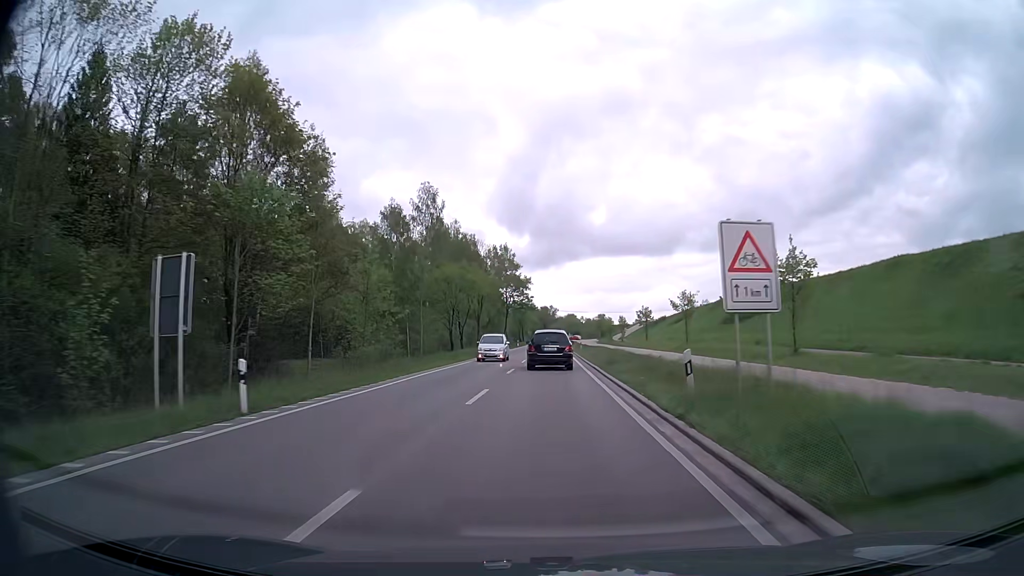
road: primary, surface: asphalt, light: Day
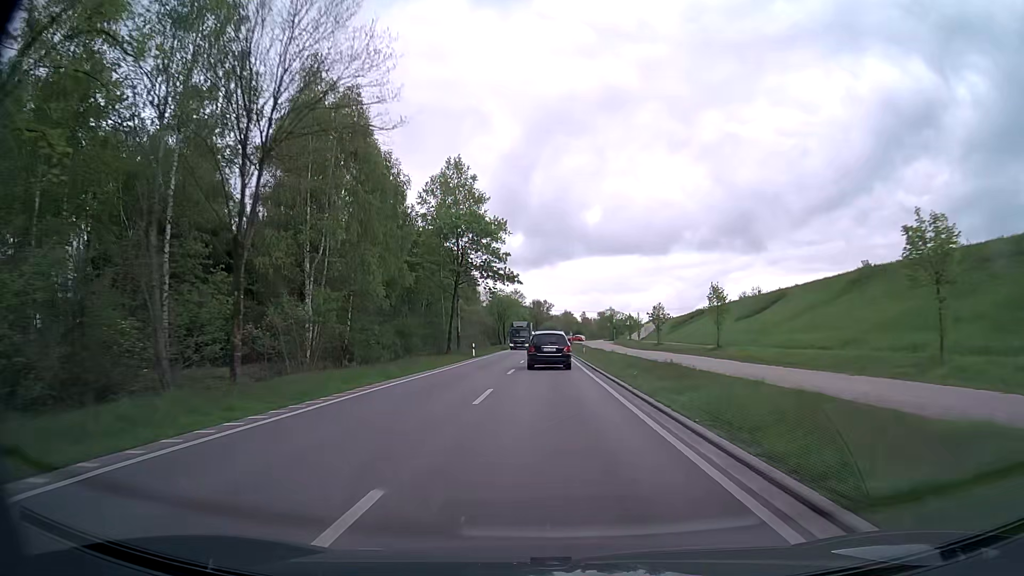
(+0.1, +60.2) m; 0°
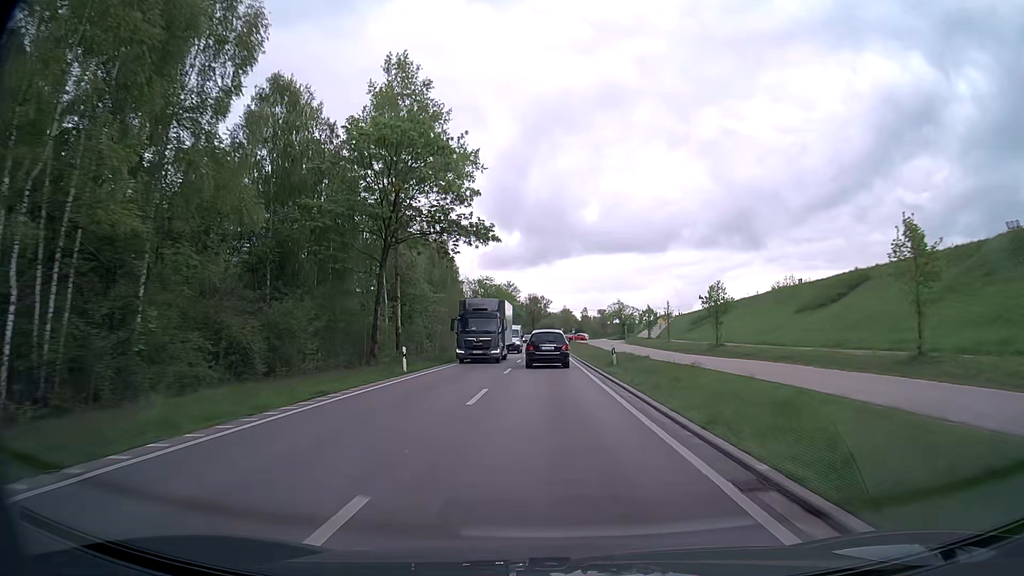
(0.0, +24.4) m; 0°
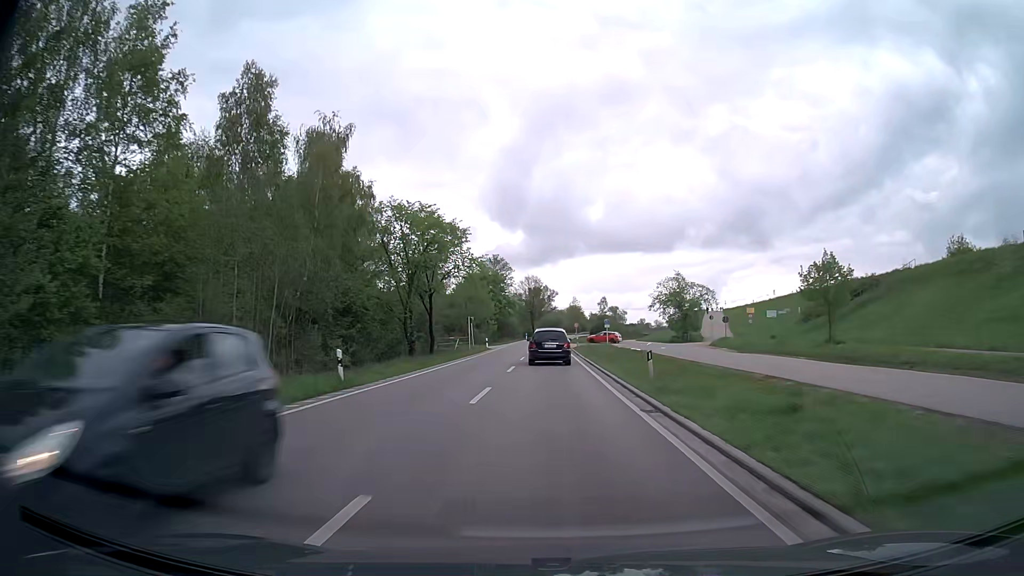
(-0.2, +60.2) m; 0°
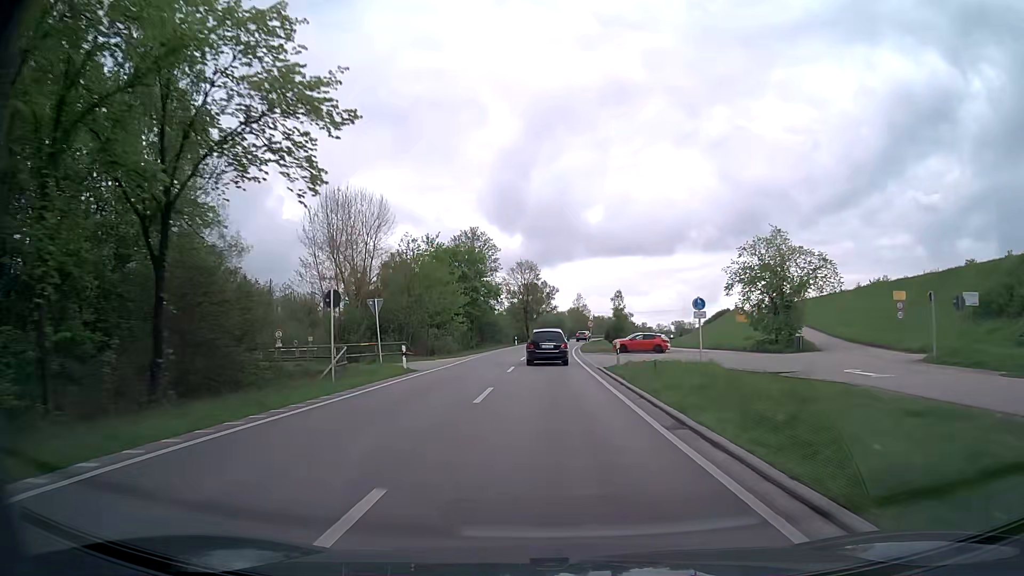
(0.0, +35.9) m; 0°
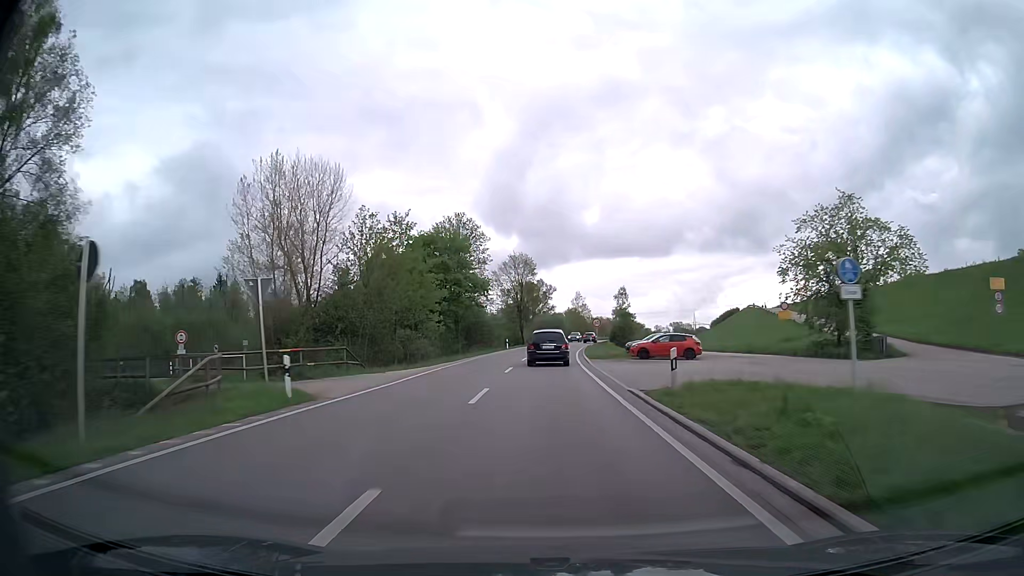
(0.0, +12.0) m; 0°
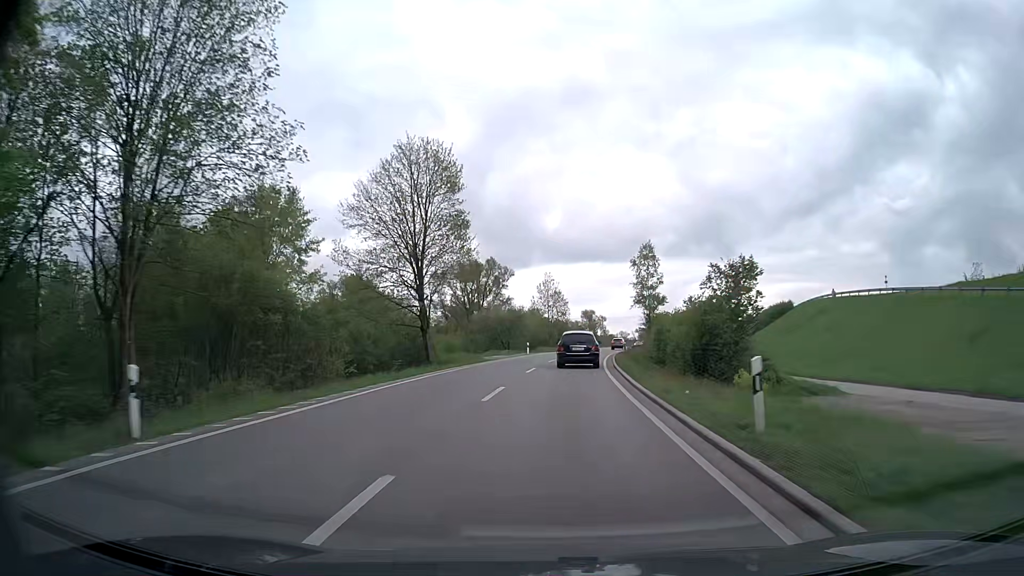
(+1.1, +59.8) m; +3°
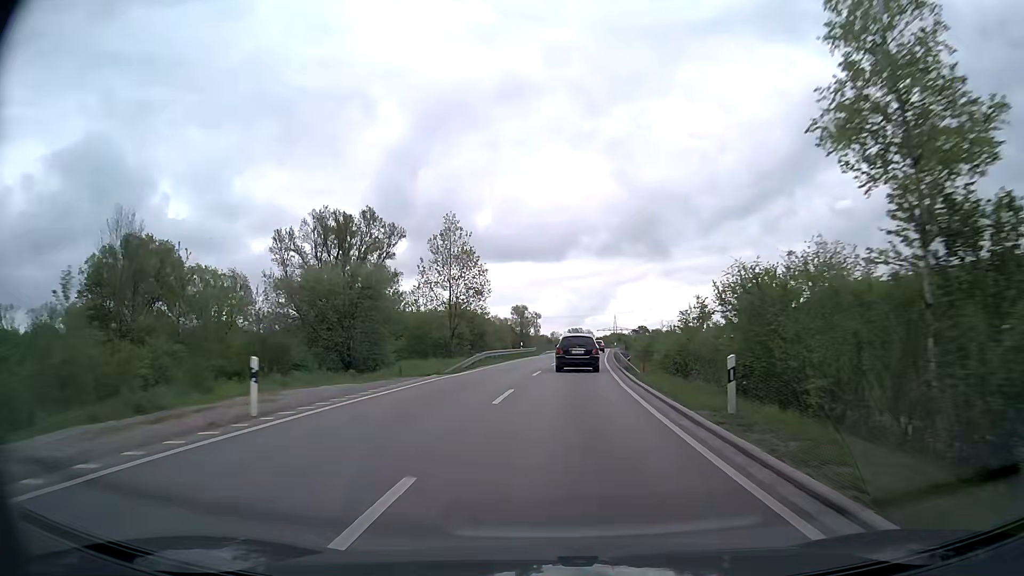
(+2.3, +48.3) m; +6°
(0, +10) (0, +20) (+1, +30) (+1, +40) (+2, +50) (+3, +60) (+4, +70) (+5, +80) (+6, +90) (+7, +100) m
